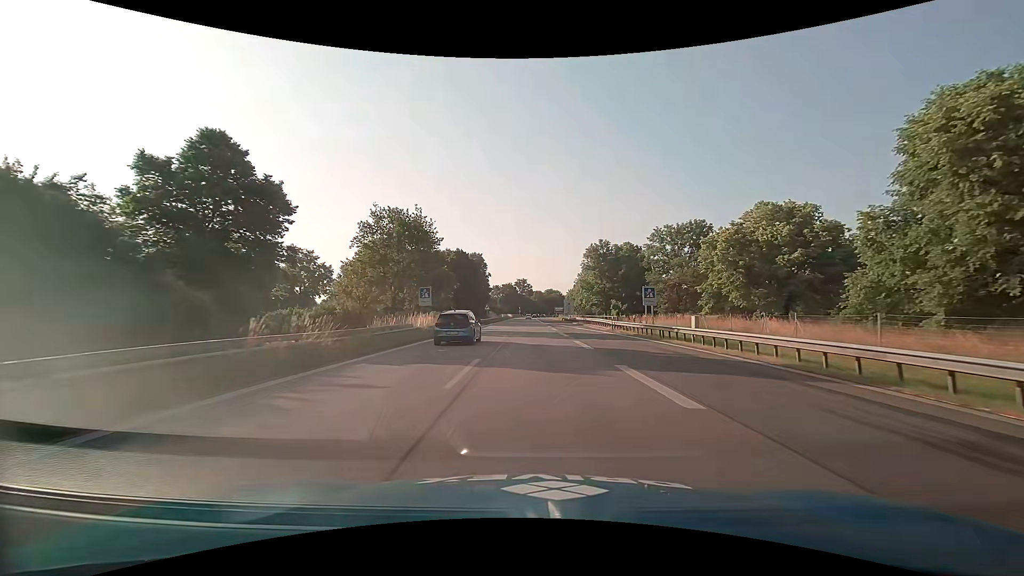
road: motorway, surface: asphalt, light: Day
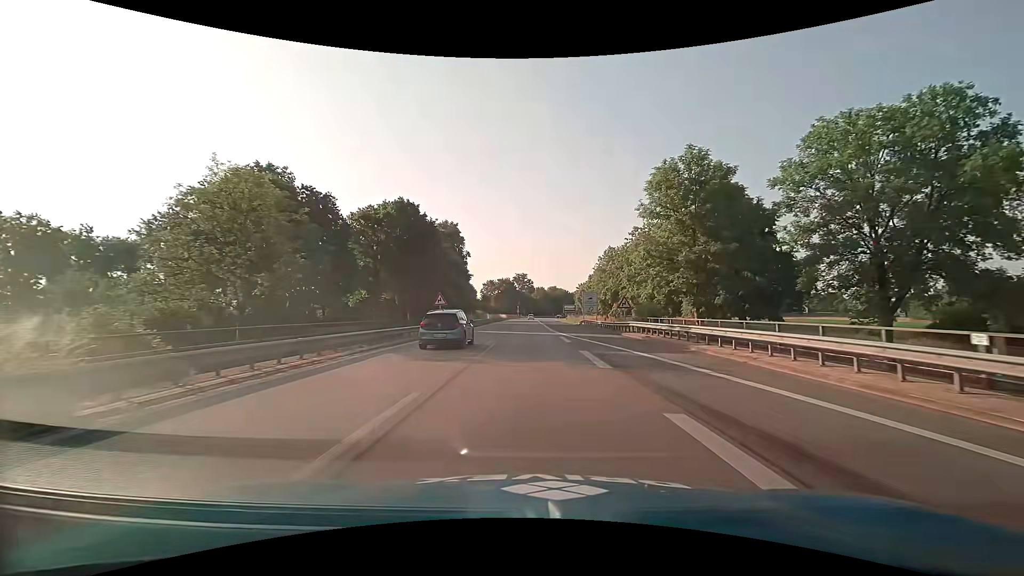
(+0.1, +42.6) m; 0°
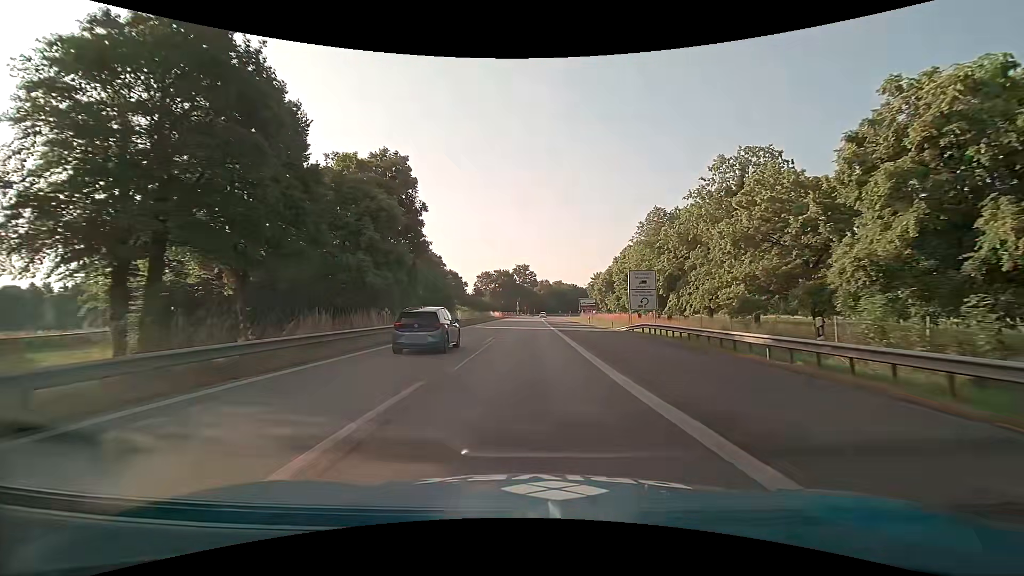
(-0.1, +34.9) m; 0°
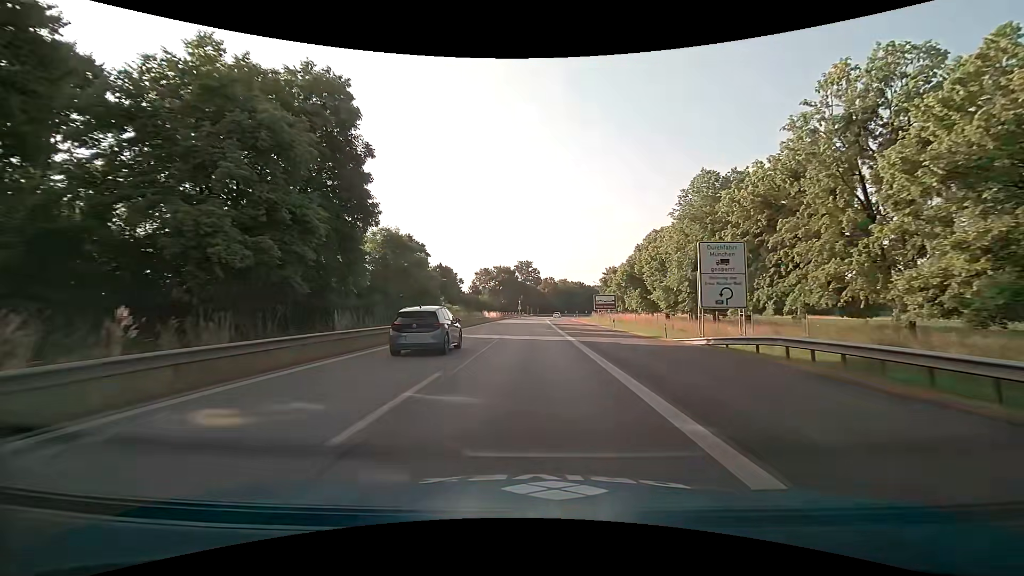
(-0.1, +16.6) m; -1°
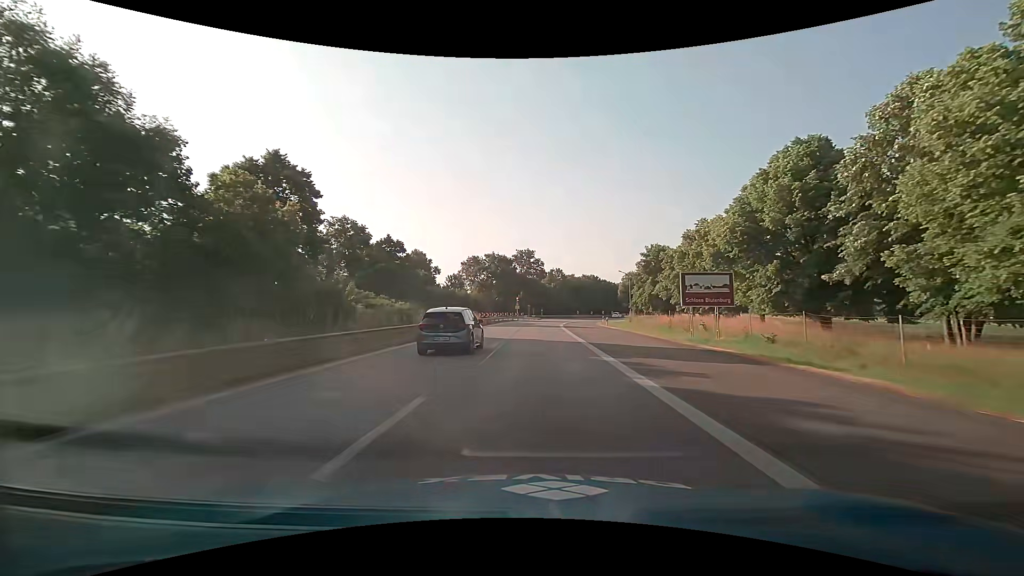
(-0.1, +39.0) m; -1°
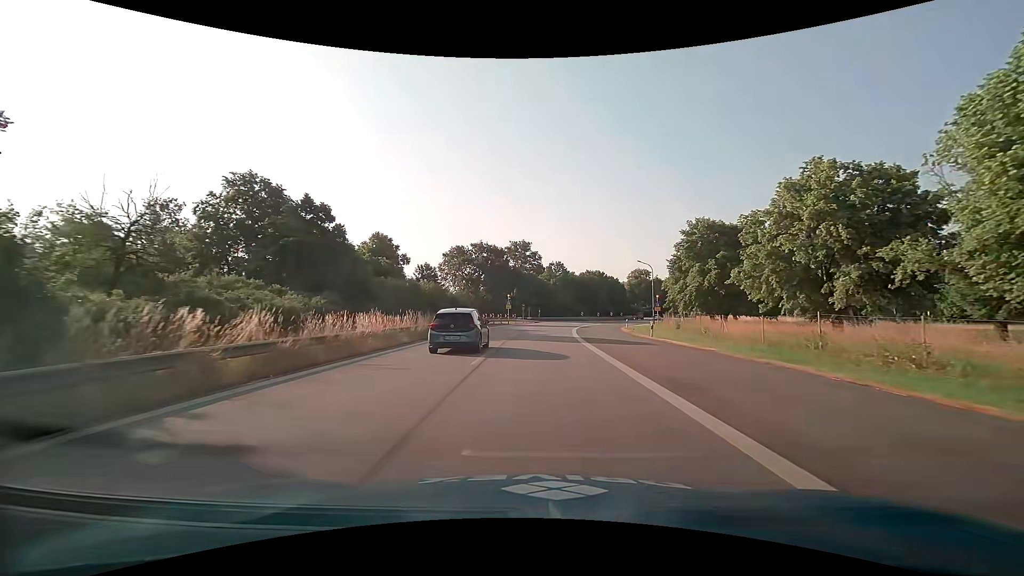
(+0.2, +22.9) m; +1°
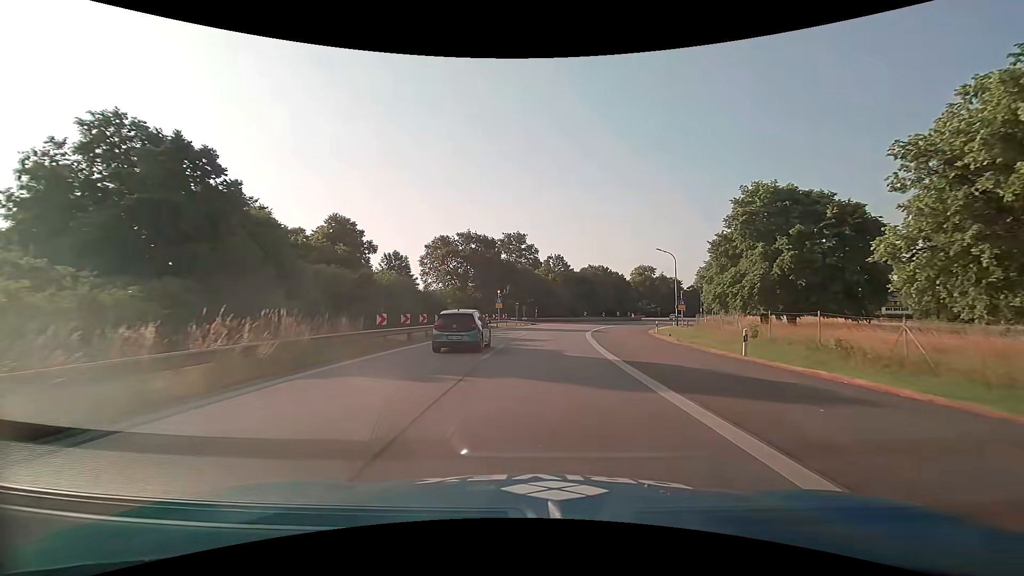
(+0.1, +15.2) m; 0°
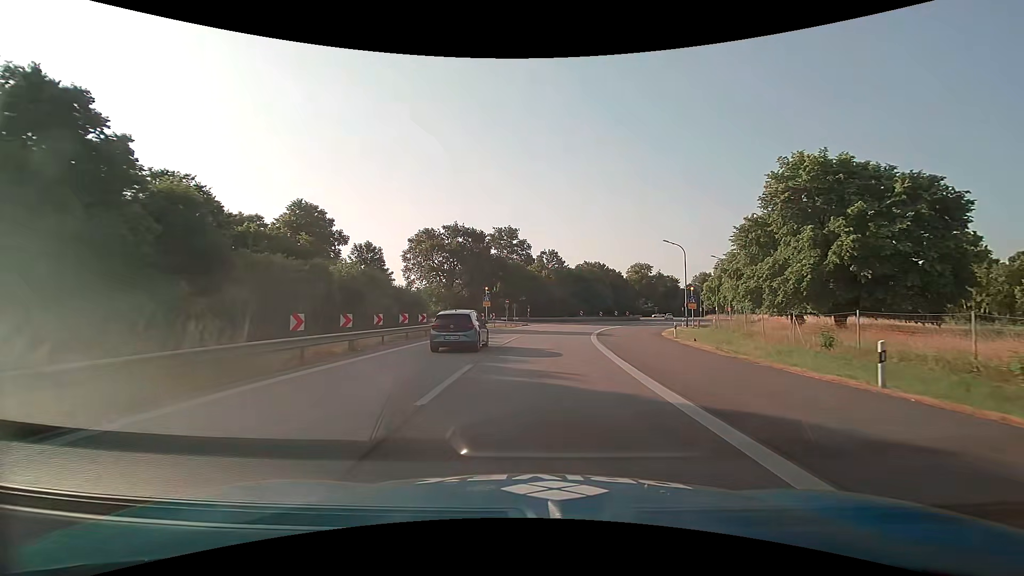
(+0.1, +7.5) m; +1°
(0, +10) (0, +20) (+1, +30) (+2, +40) (+4, +50) (+7, +59) (+10, +69) (+14, +78) (+18, +87) (+23, +96) m
